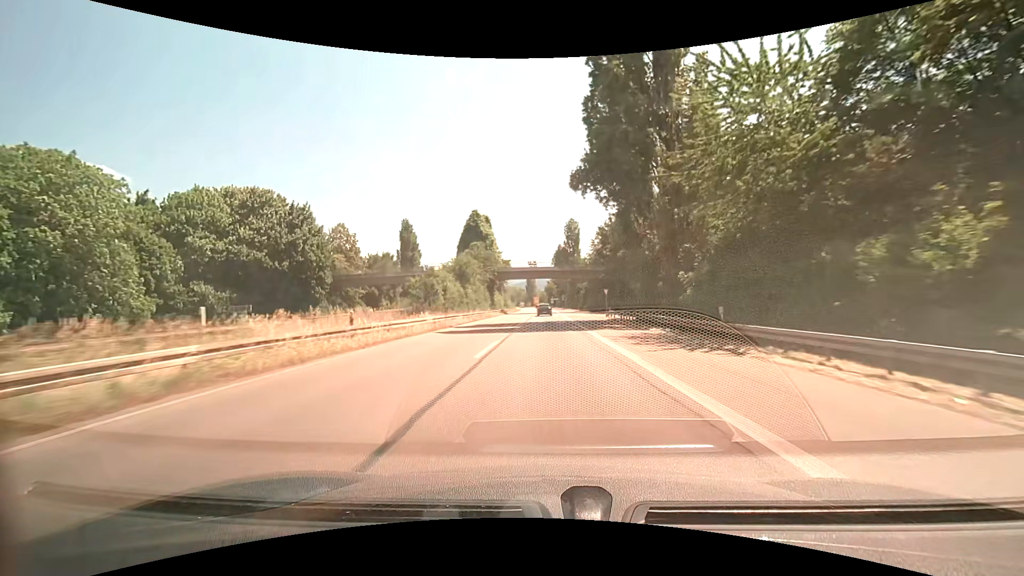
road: trunk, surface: asphalt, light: Day
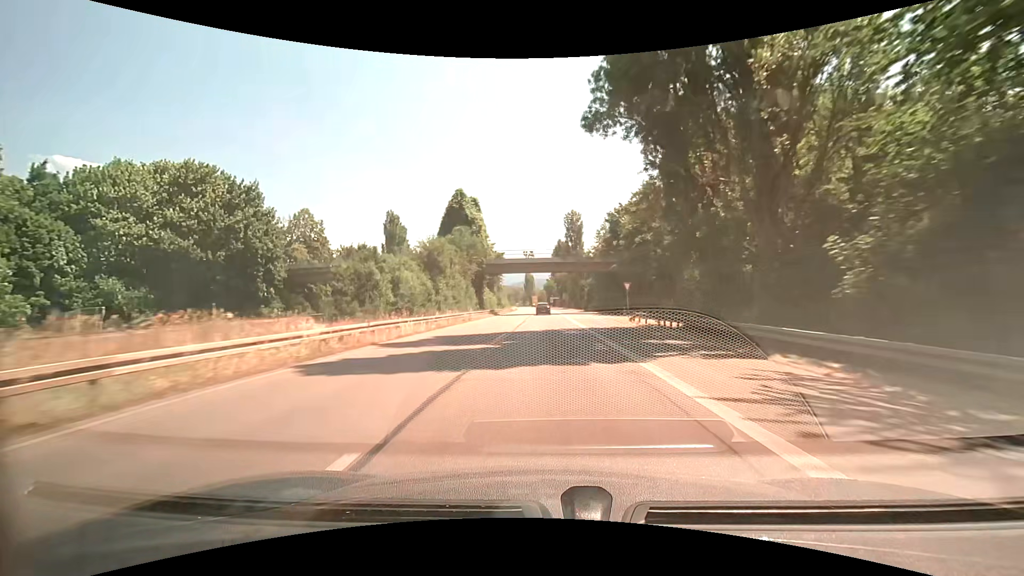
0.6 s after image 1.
(+0.1, +13.9) m; +1°
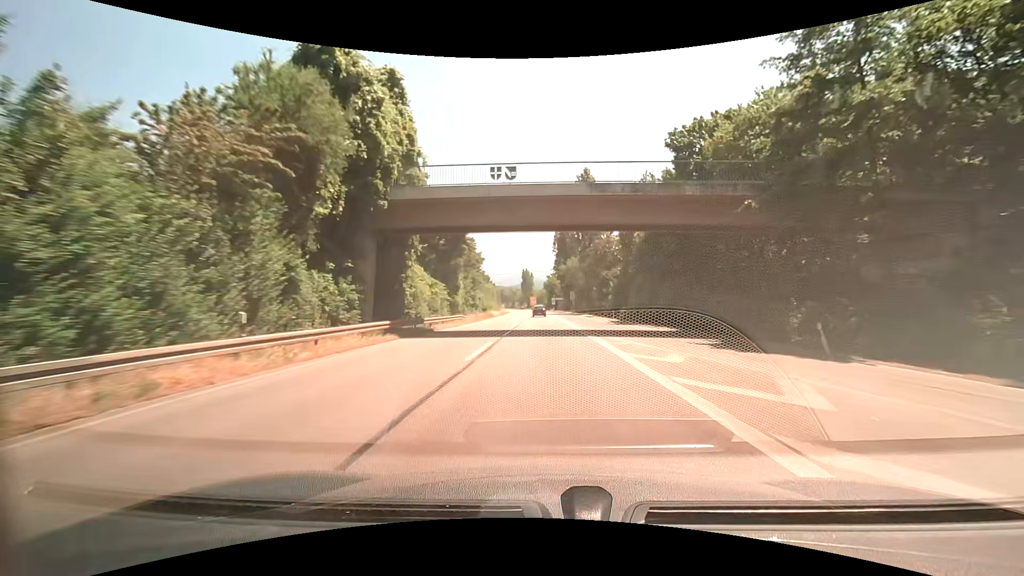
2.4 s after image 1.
(-0.2, +40.2) m; -1°
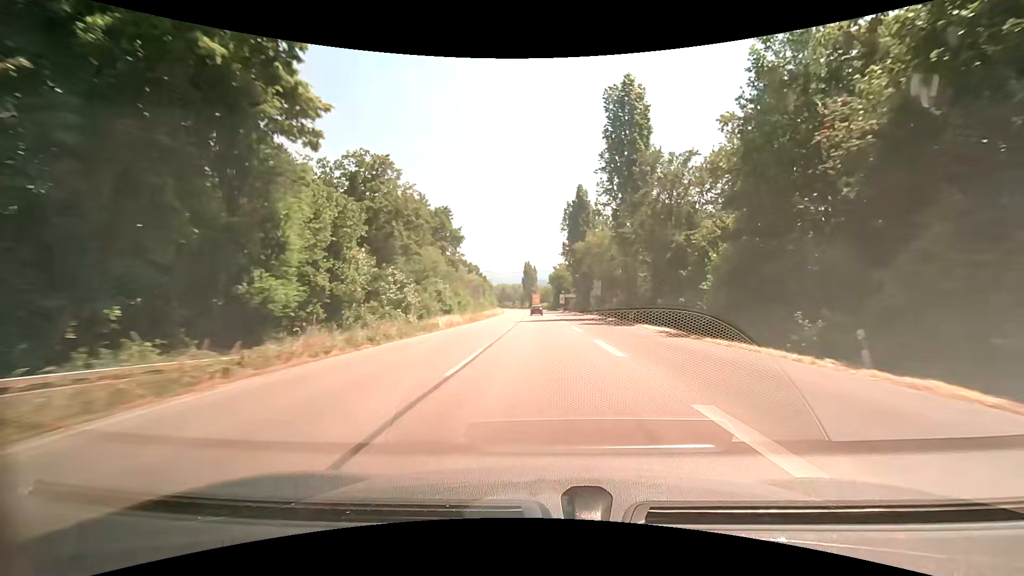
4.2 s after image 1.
(+0.1, +38.6) m; 0°
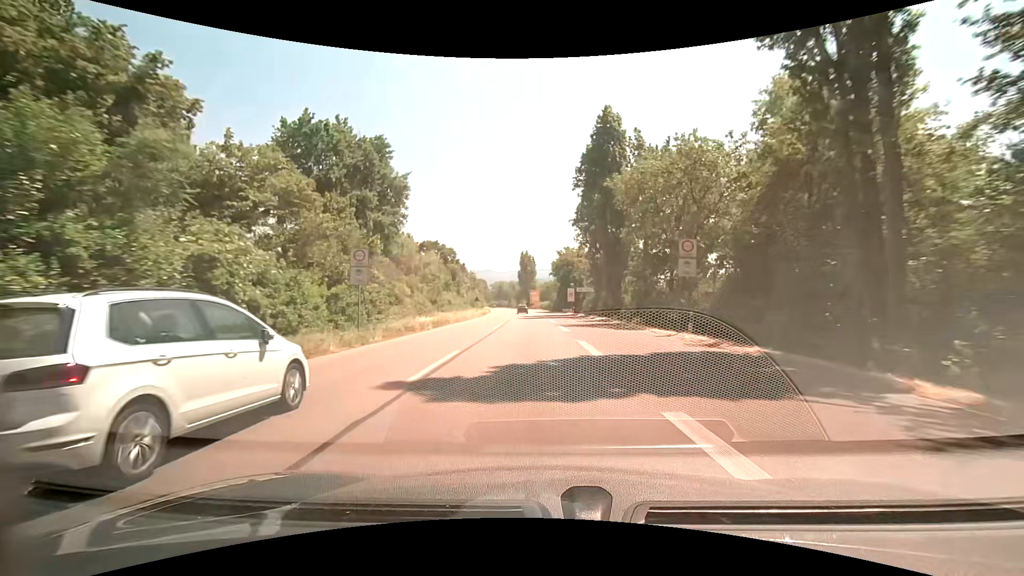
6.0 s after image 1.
(-0.1, +36.7) m; 0°
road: secondary
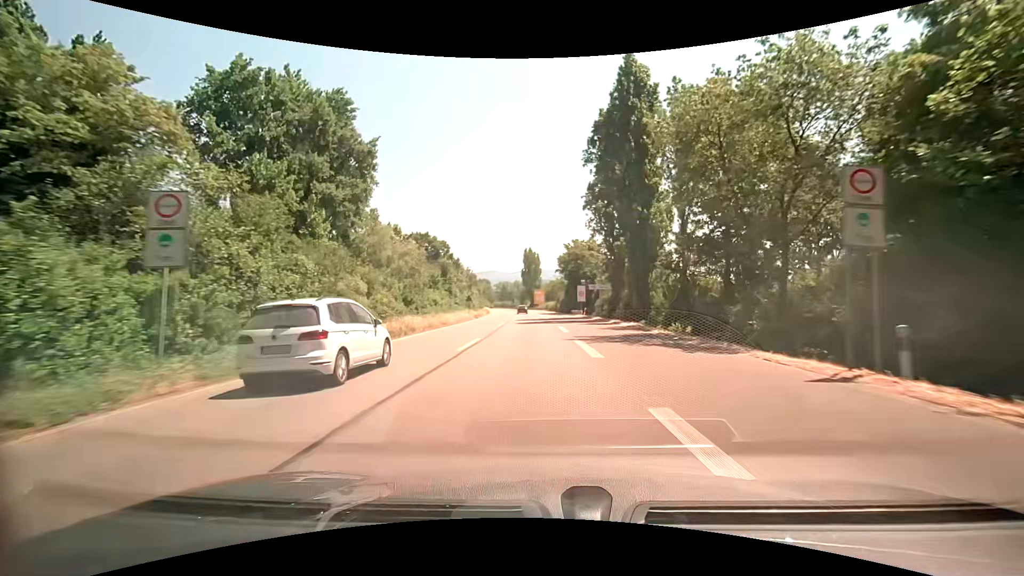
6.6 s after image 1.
(-0.1, +11.7) m; -1°
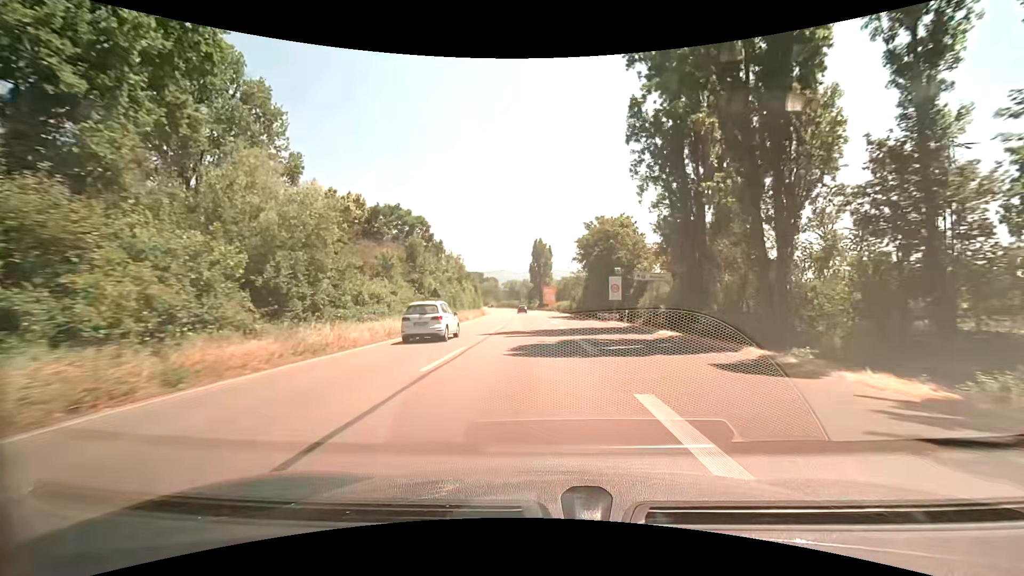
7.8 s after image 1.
(-0.4, +22.8) m; -2°
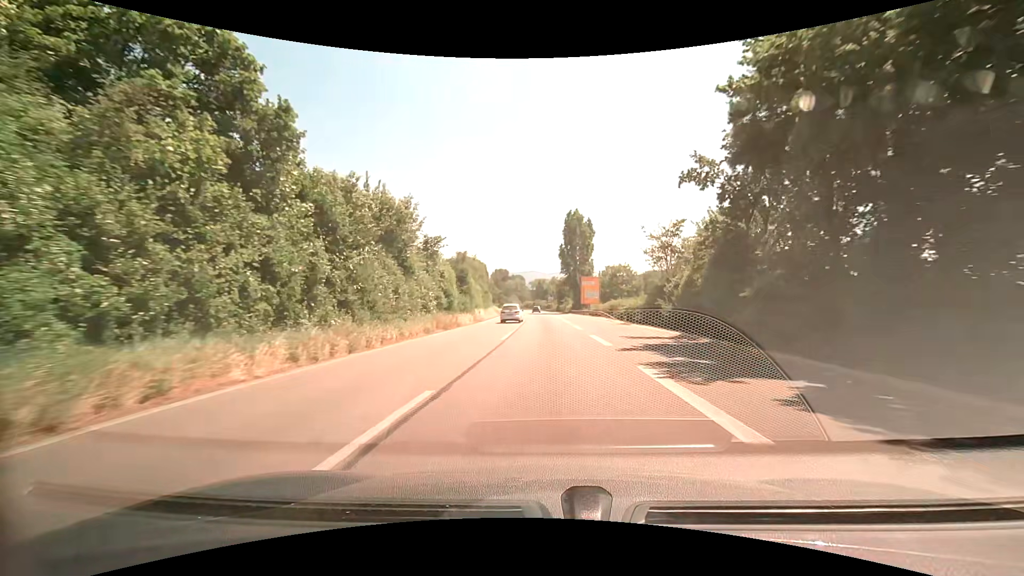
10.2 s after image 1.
(-0.9, +44.3) m; -3°
(0, +10) (0, +20) (0, +30) (0, +40) (0, +50) (+1, +60) (+1, +70) (+1, +80) (+1, +90) (+1, +100) m
